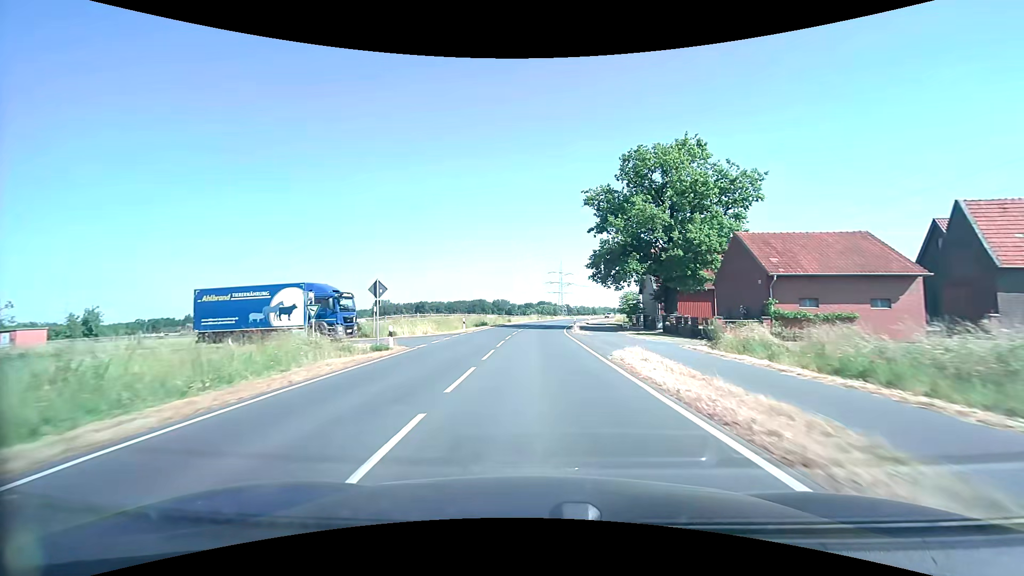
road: secondary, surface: asphalt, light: Day
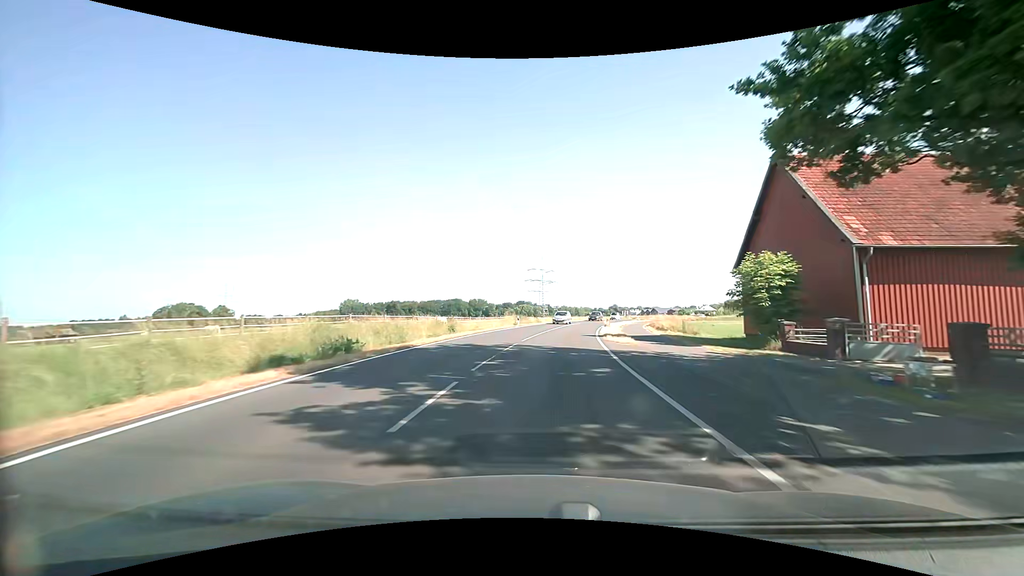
(+0.2, +39.3) m; +2°
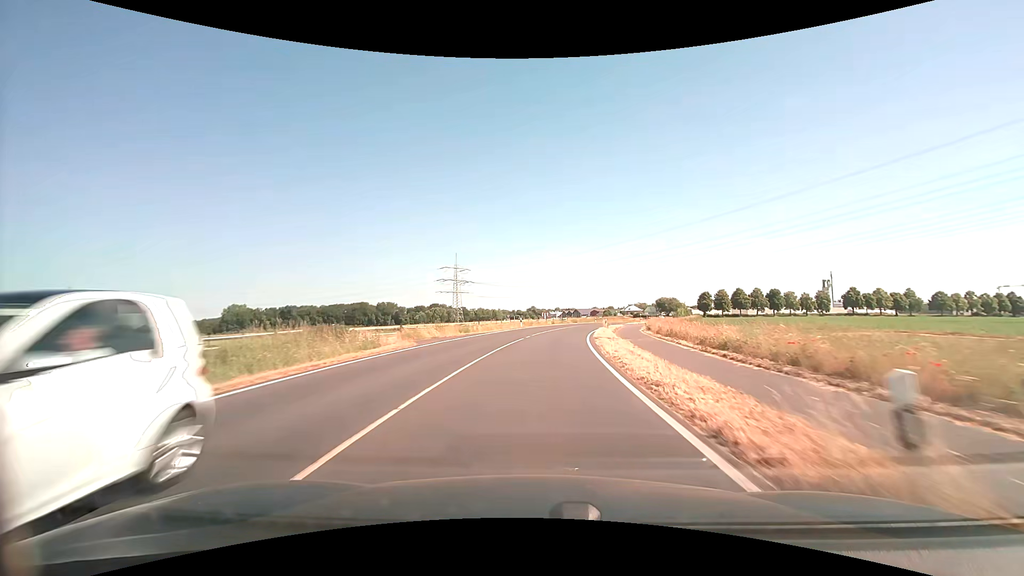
(+4.0, +45.8) m; +10°
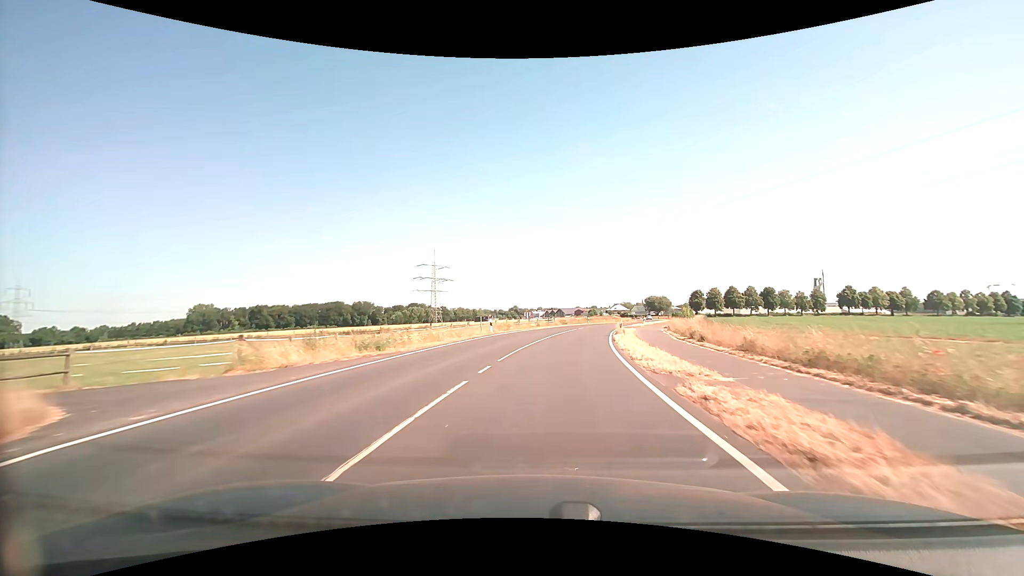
(+0.3, +18.3) m; +2°
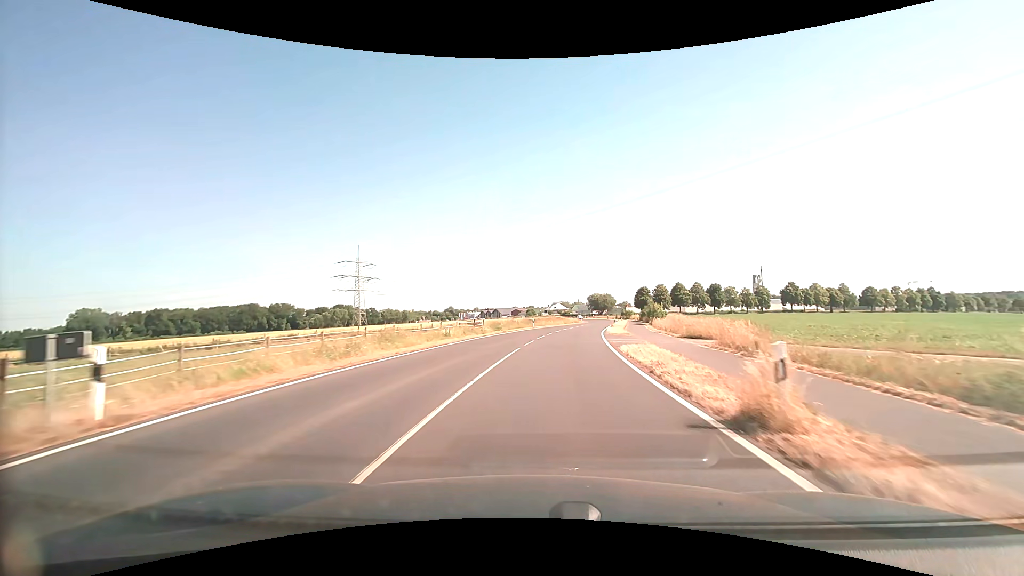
(+1.8, +27.8) m; +7°
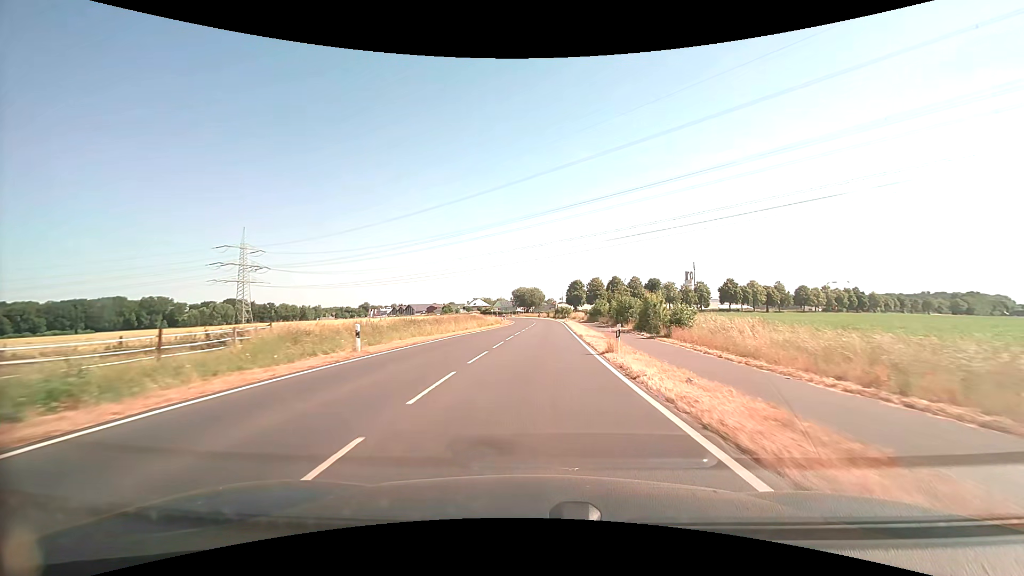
(+2.9, +38.3) m; +9°
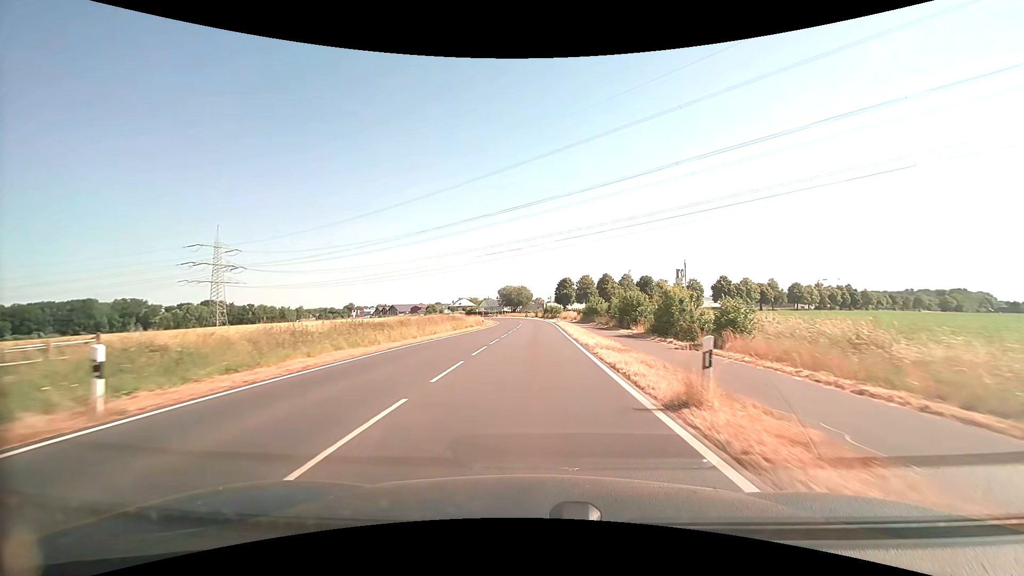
(+0.1, +9.7) m; +1°
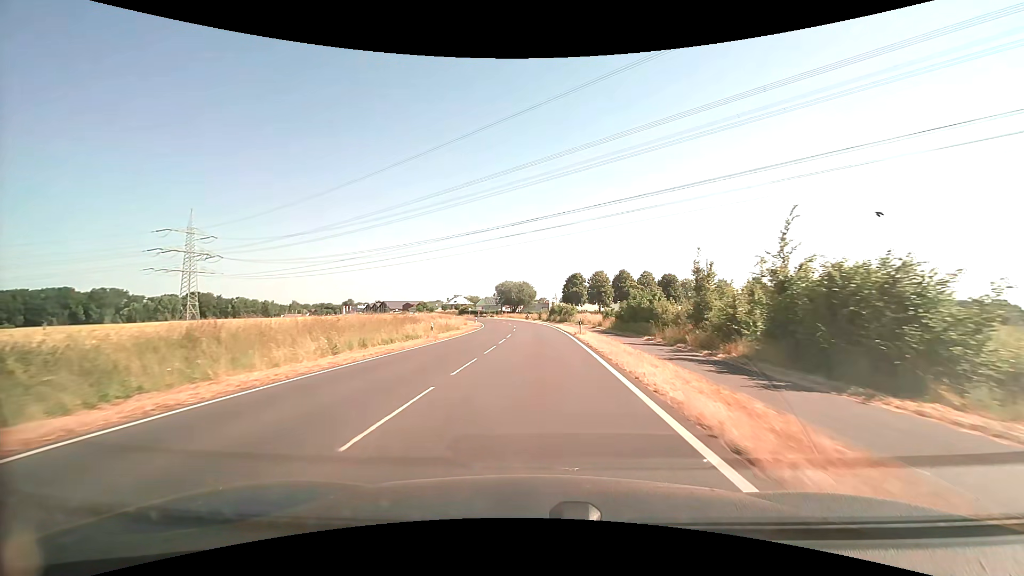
(+0.3, +28.7) m; 0°
(0, +10) (0, +20) (0, +30) (0, +40) (0, +50) (-1, +60) (-2, +70) (-3, +80) (-5, +90) (-7, +100) m
